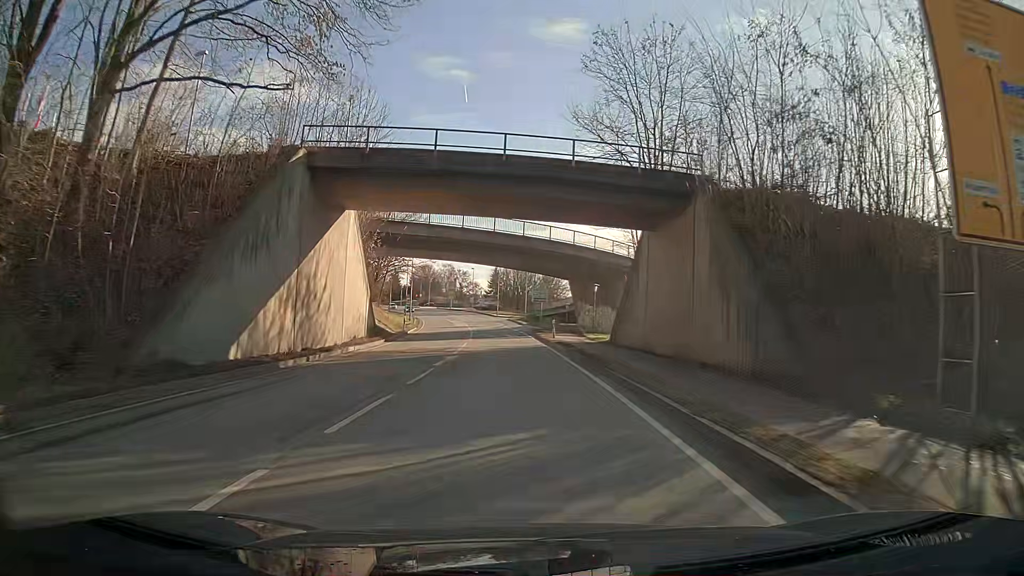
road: primary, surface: asphalt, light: Day
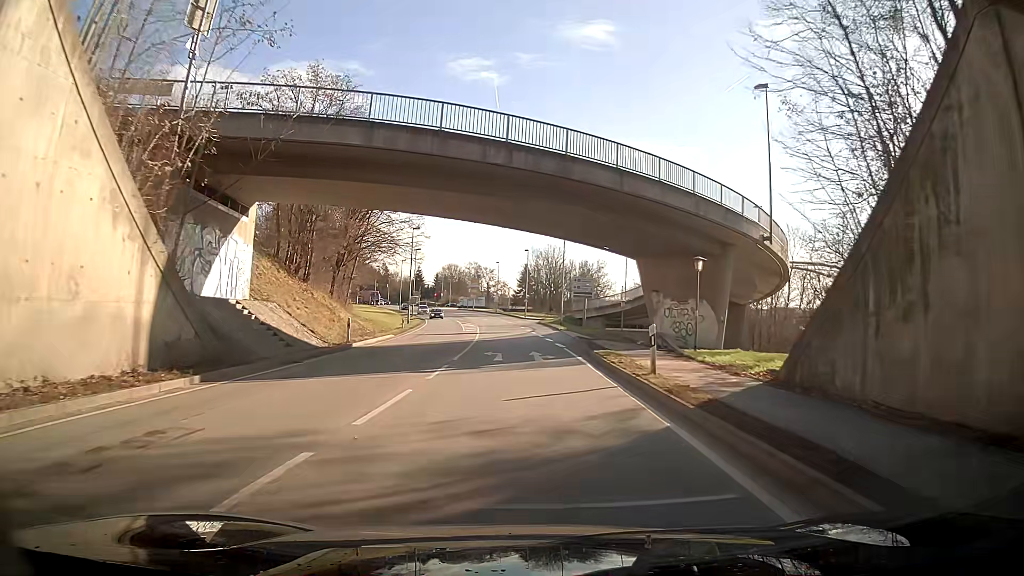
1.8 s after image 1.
(-0.7, +23.5) m; -4°
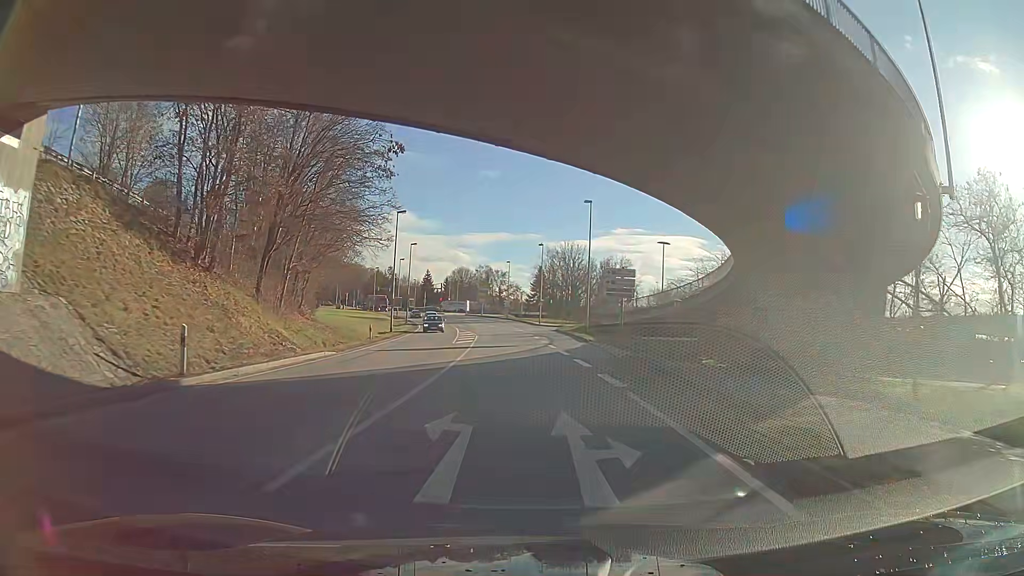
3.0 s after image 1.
(-0.4, +15.4) m; -1°
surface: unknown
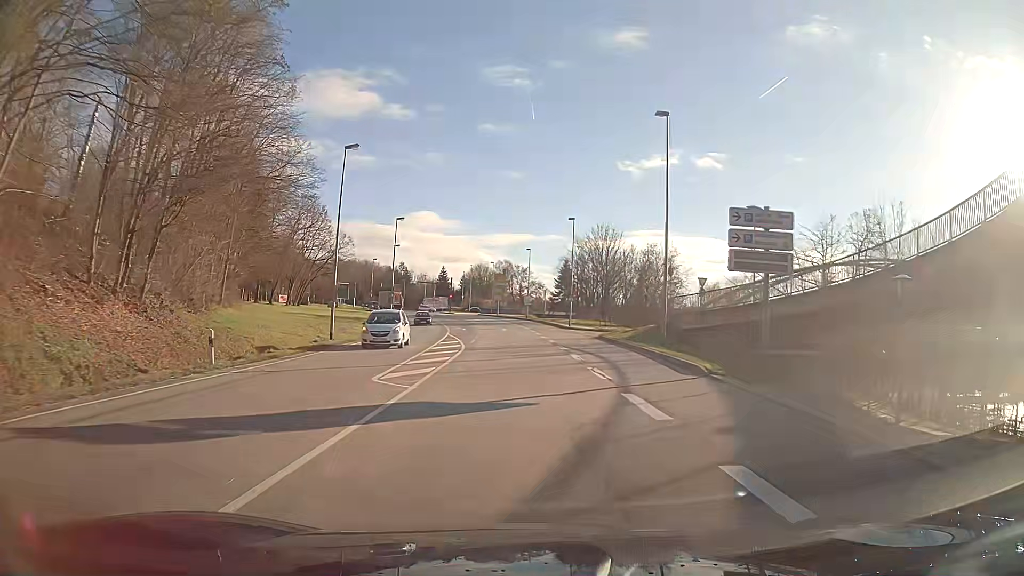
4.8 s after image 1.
(+0.5, +22.6) m; +1°
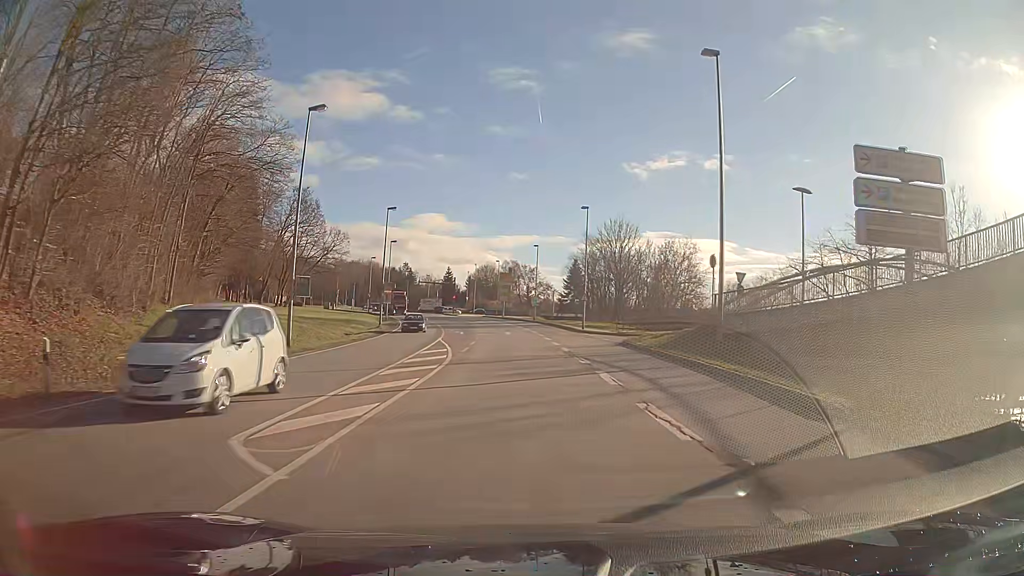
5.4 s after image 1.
(-0.1, +7.4) m; -2°
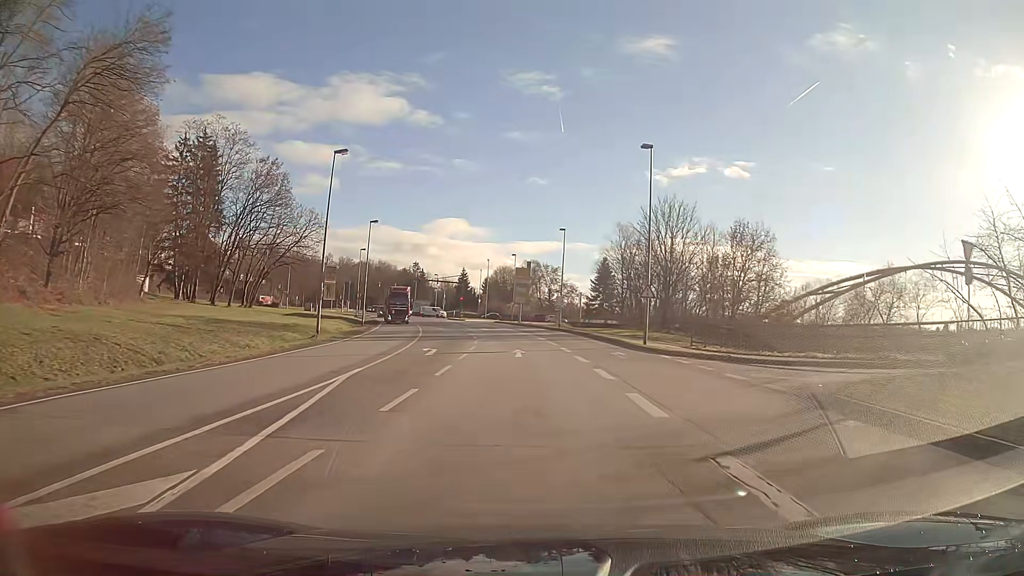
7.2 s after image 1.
(-0.3, +21.8) m; -2°
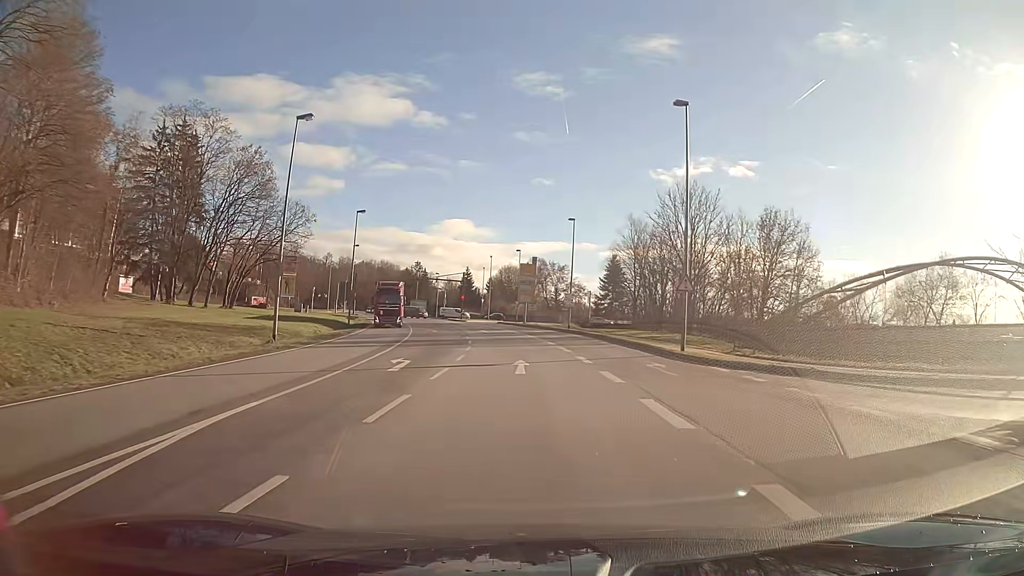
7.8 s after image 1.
(0.0, +7.1) m; -1°
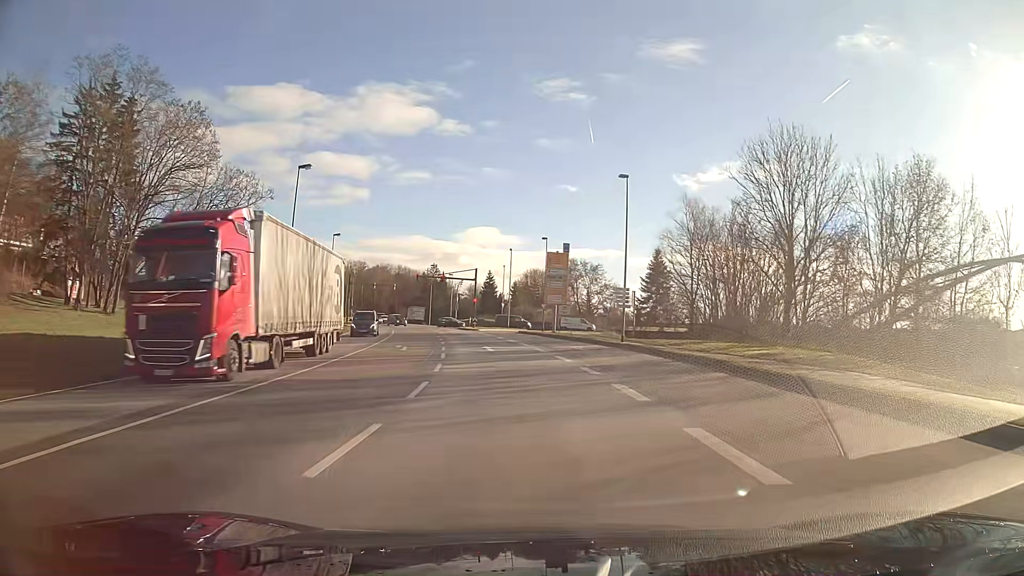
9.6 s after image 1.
(-0.4, +21.0) m; -3°
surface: asphalt
(0, +10) (-1, +20) (-2, +30) (-3, +40) (-4, +50) (-6, +60) (-8, +69) (-10, +79) (-12, +89) (-14, +99) m
